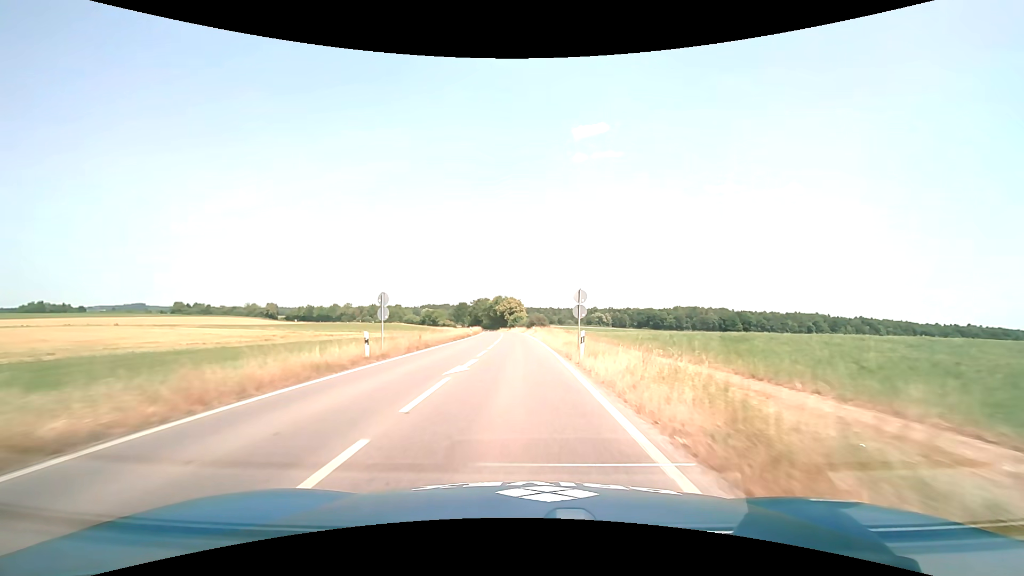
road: secondary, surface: asphalt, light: Day
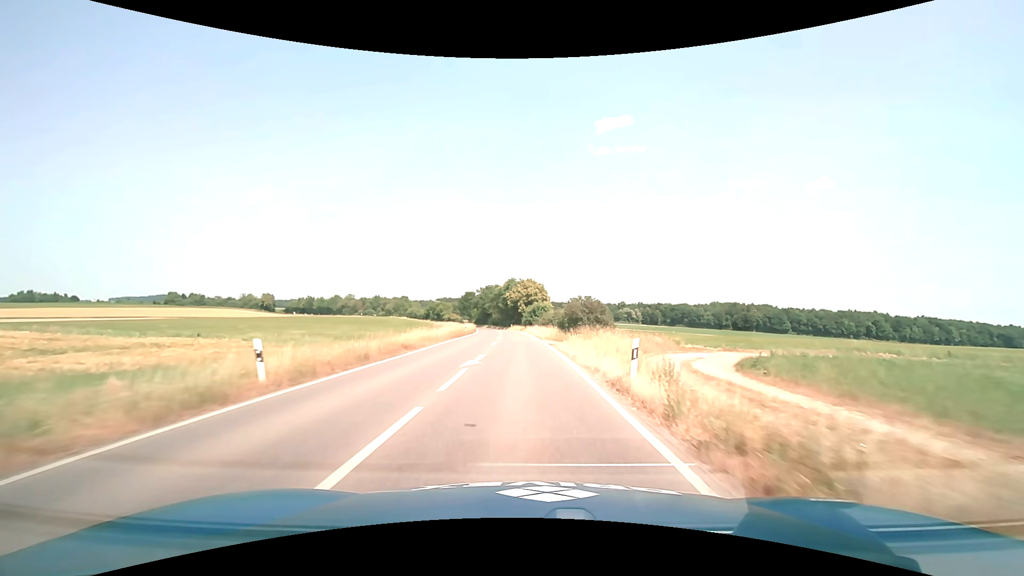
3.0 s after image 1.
(-1.2, +52.7) m; -2°
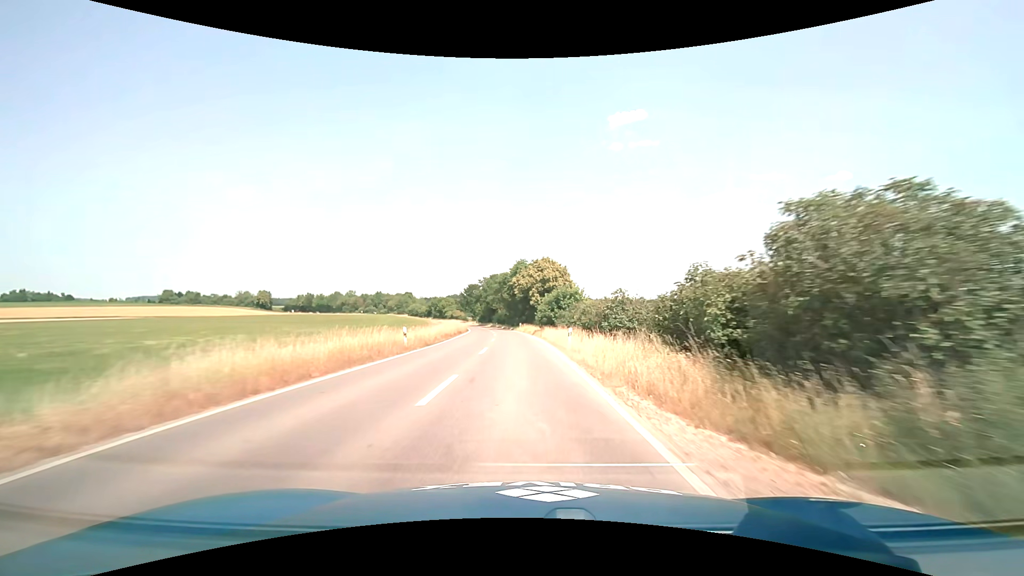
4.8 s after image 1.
(-0.4, +32.1) m; -1°
(0, +10) (0, +20) (0, +30) (-1, +40) (-1, +50) (-2, +60) (-3, +70) (-4, +80) (-6, +90) (-7, +100) m
